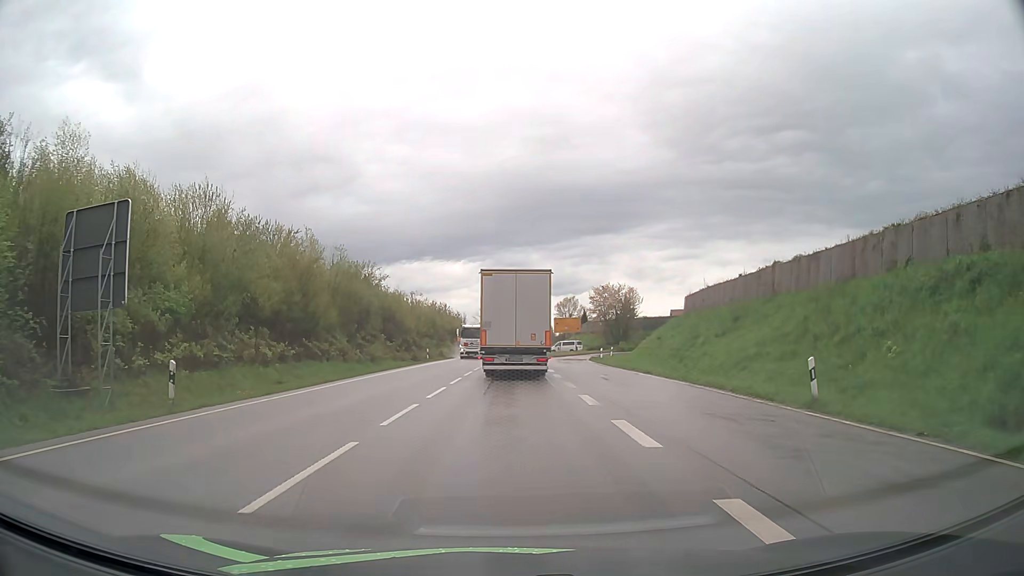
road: primary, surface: asphalt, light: Day
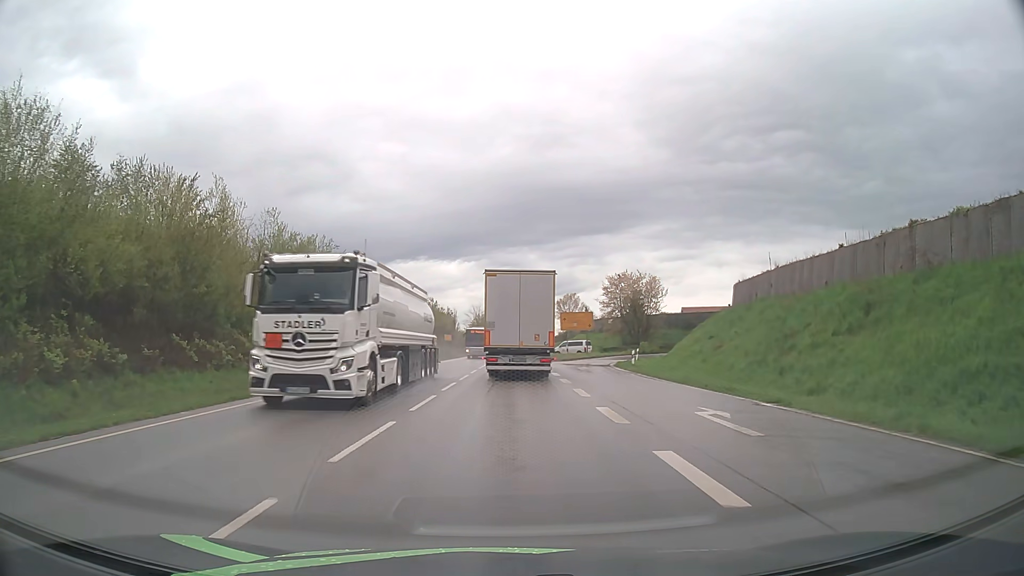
(+0.1, +15.3) m; +1°
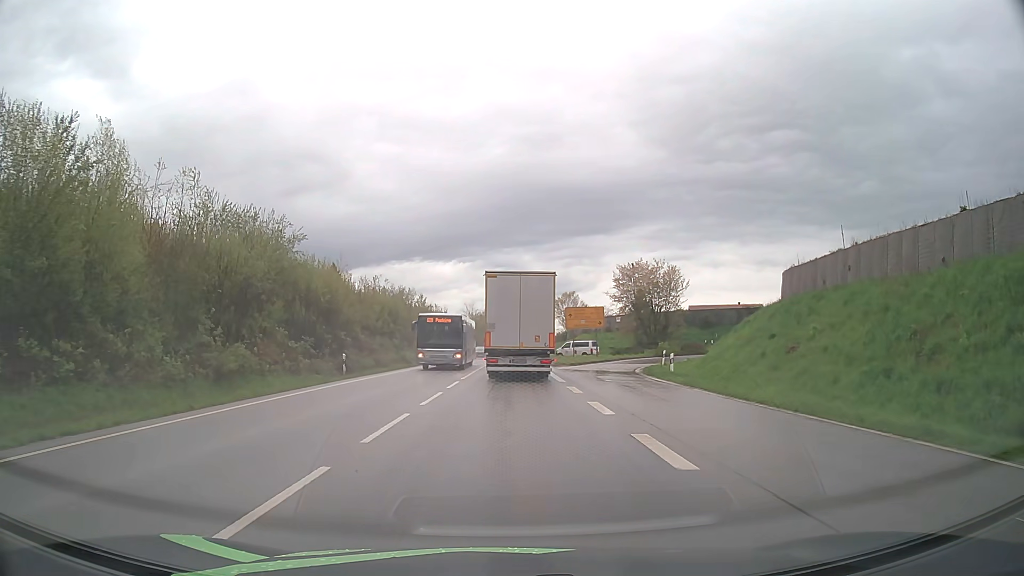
(0.0, +10.3) m; 0°
(0, +10) (0, +20) (0, +30) (0, +40) (+1, +50) (+1, +60) (+1, +70) (+1, +80) (+1, +90) (+2, +100) m
